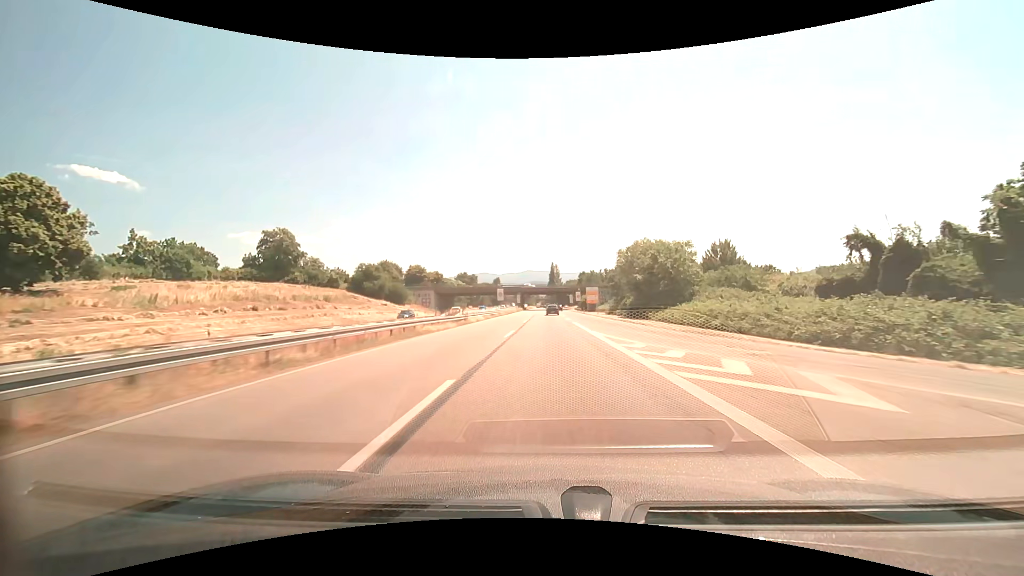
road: trunk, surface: asphalt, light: Day
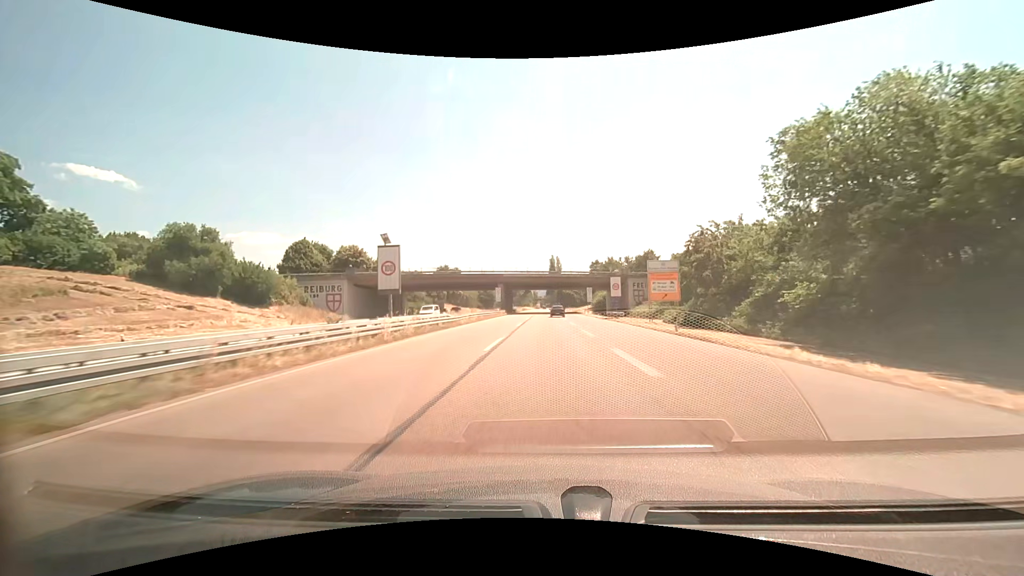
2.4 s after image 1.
(+0.1, +59.7) m; 0°
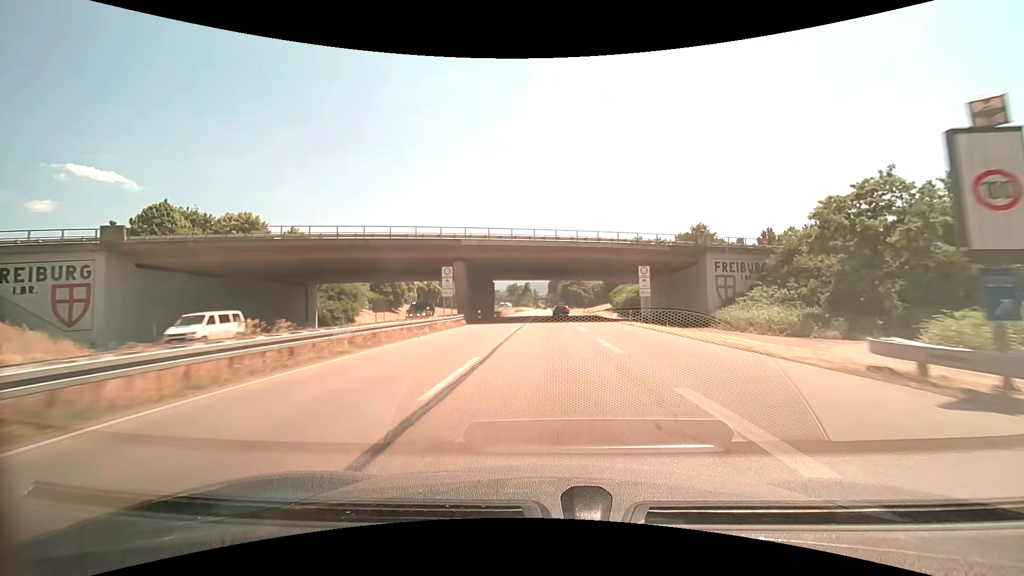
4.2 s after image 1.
(-0.1, +43.7) m; 0°
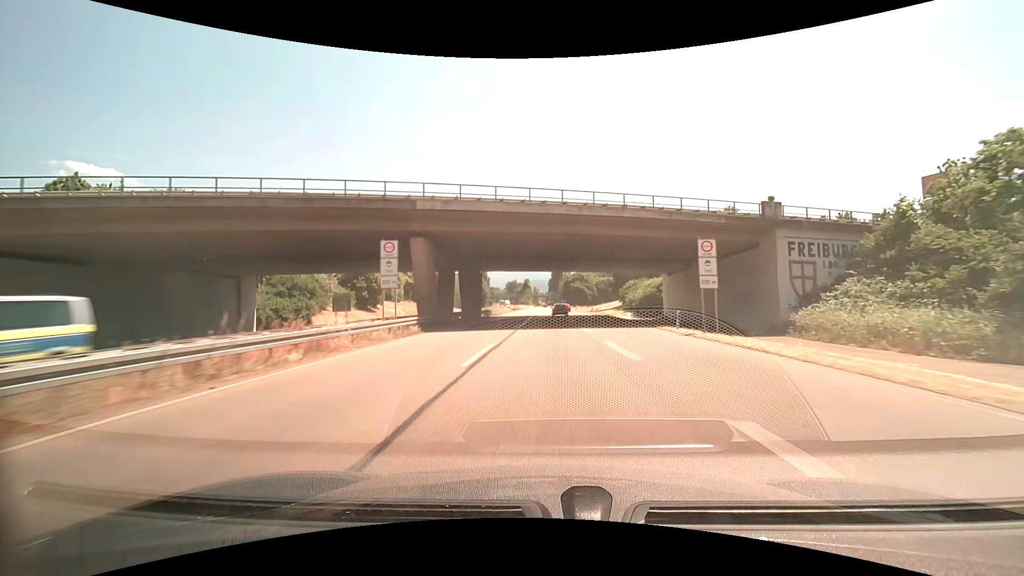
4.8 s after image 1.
(0.0, +14.5) m; 0°
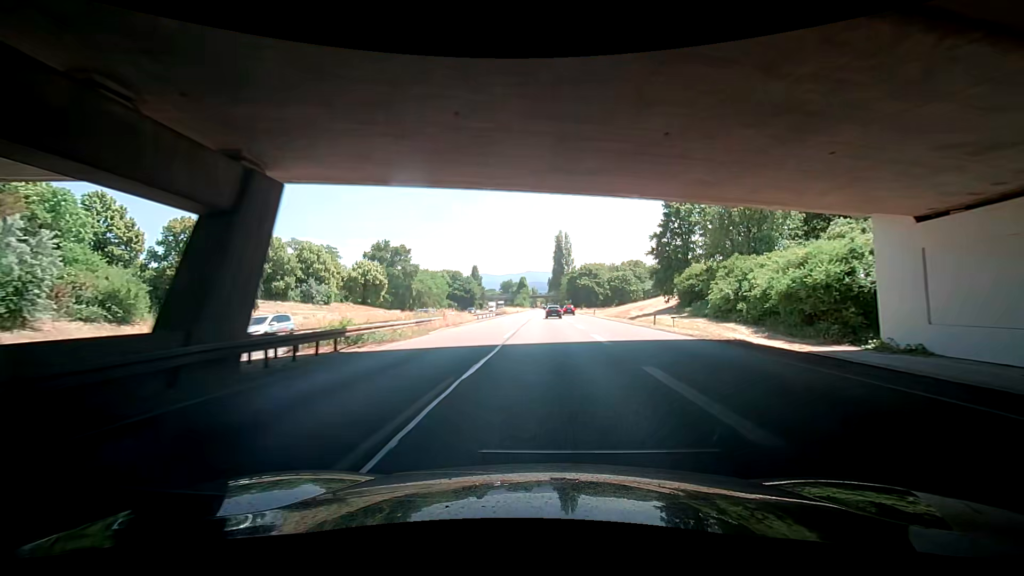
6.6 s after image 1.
(+0.2, +43.1) m; +2°
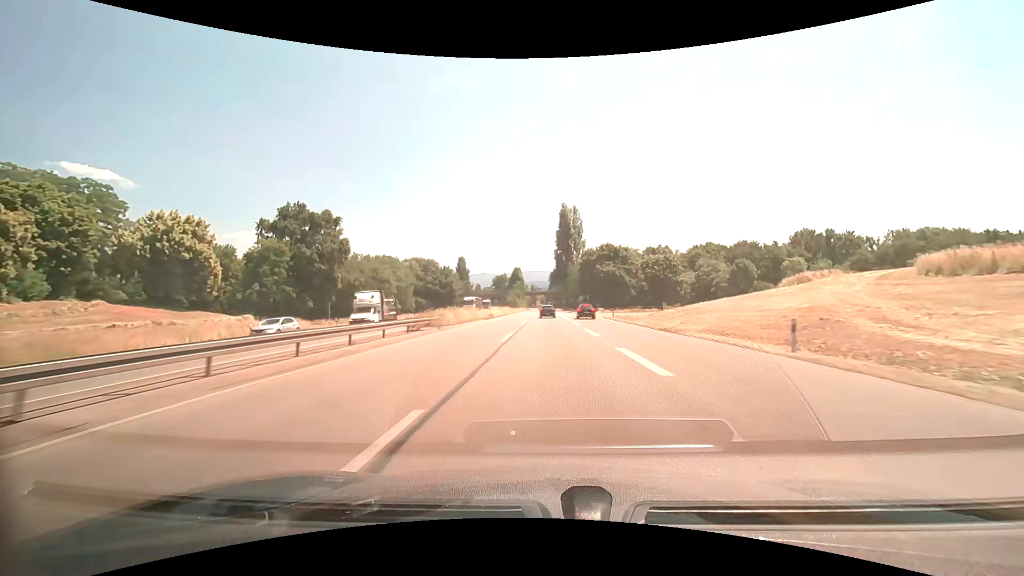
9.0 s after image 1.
(-1.8, +56.8) m; -2°
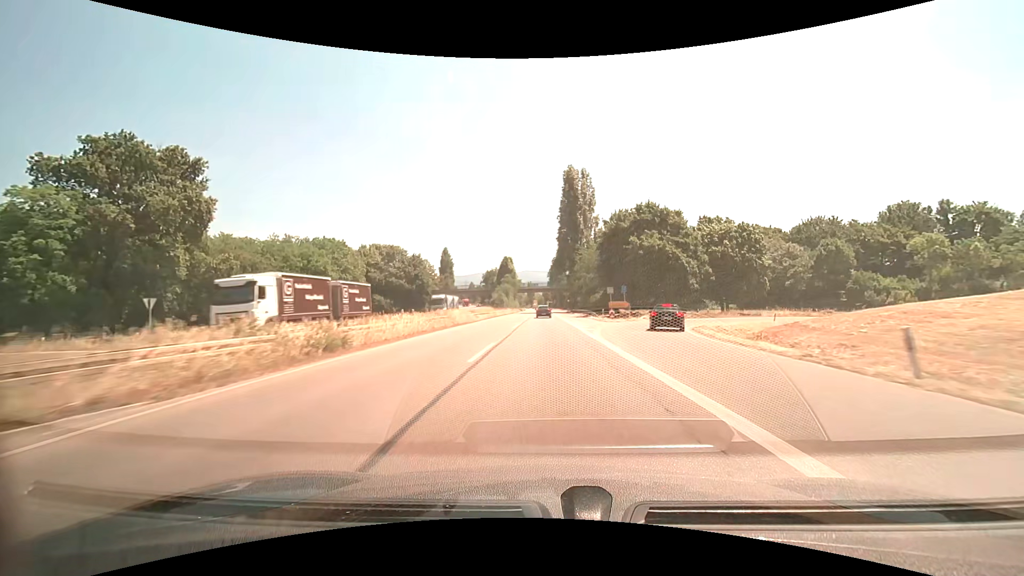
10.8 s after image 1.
(+0.2, +42.6) m; 0°
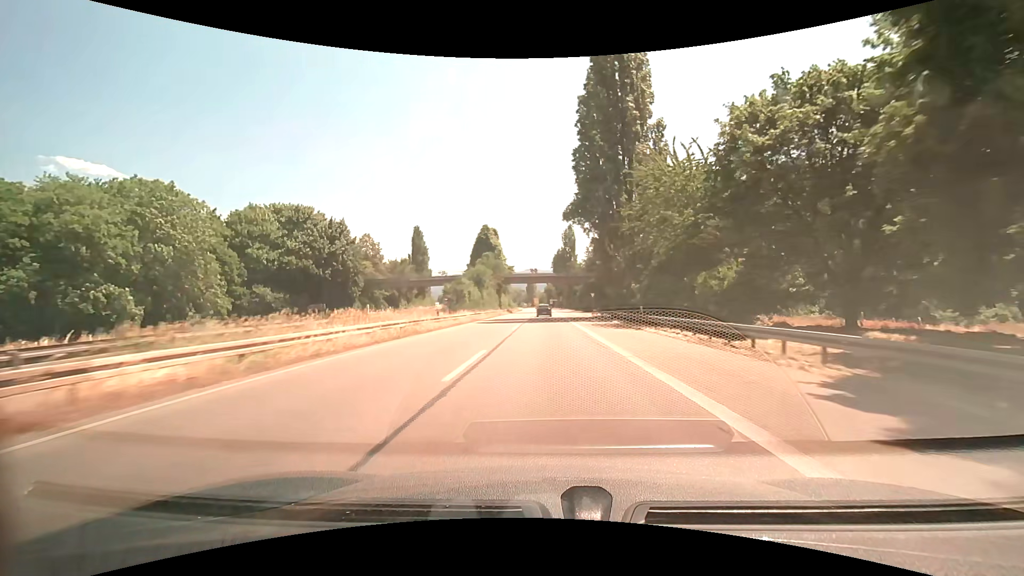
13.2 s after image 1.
(-0.2, +57.1) m; 0°
(0, +10) (0, +20) (0, +30) (0, +40) (0, +50) (0, +60) (0, +70) (0, +80) (0, +90) (0, +100) m
